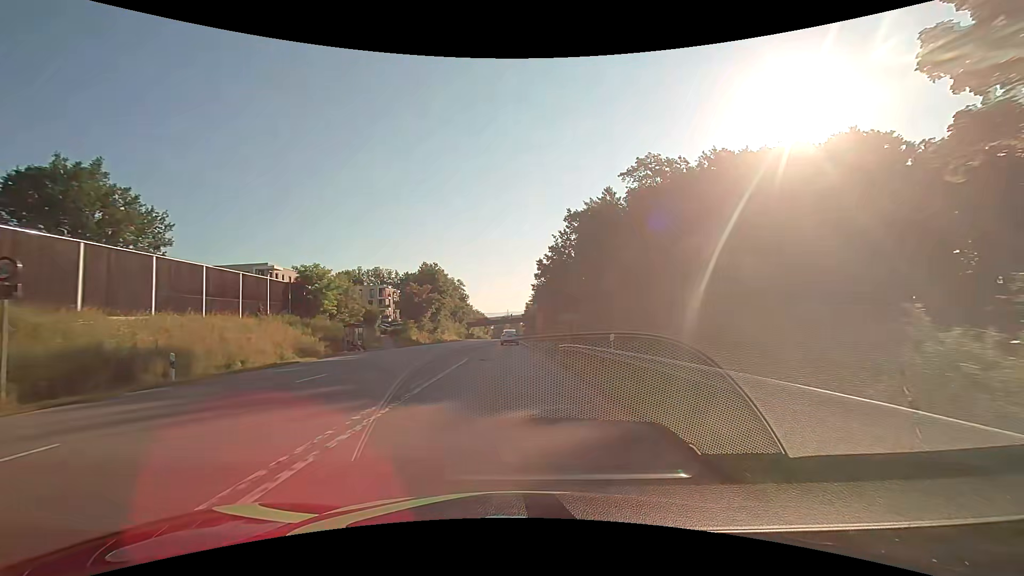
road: secondary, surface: asphalt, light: Day
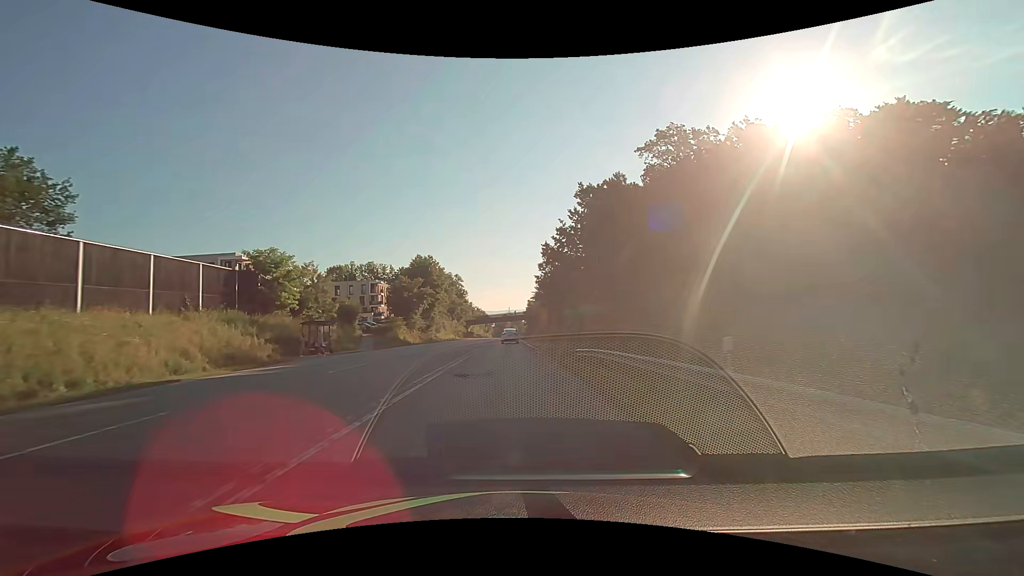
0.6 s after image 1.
(0.0, +9.1) m; 0°
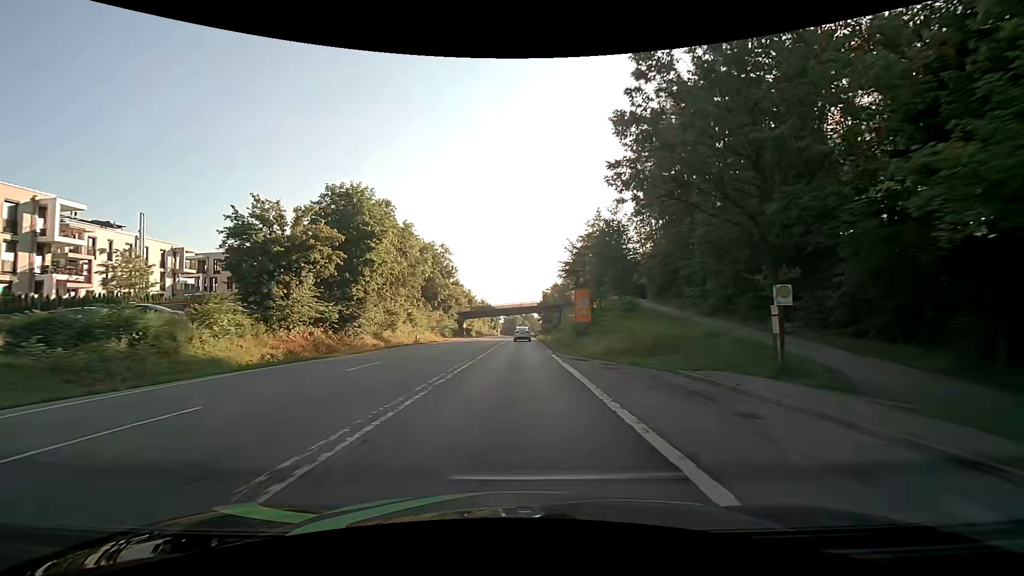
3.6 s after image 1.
(-0.6, +45.9) m; -1°
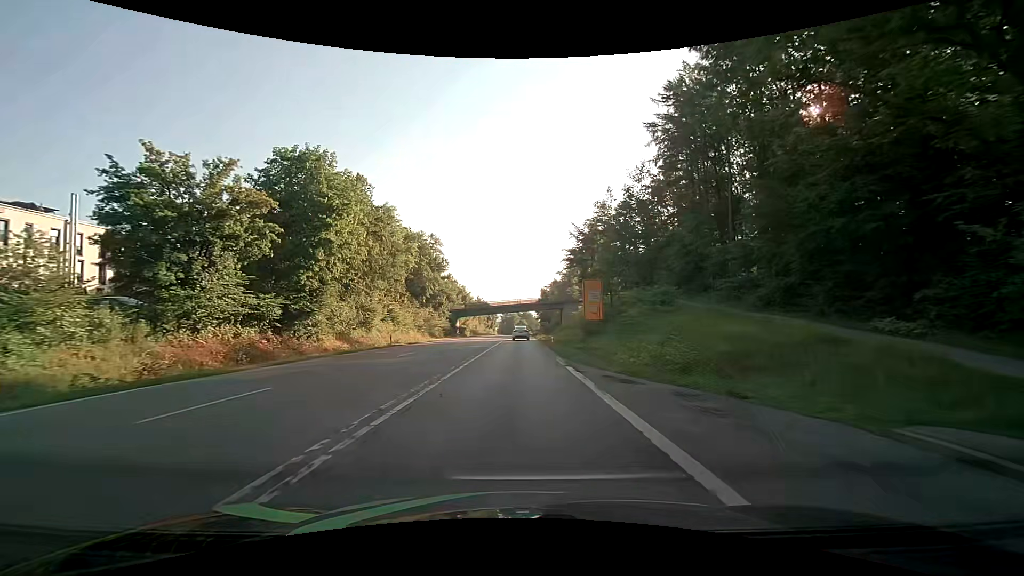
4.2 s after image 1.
(0.0, +9.2) m; 0°
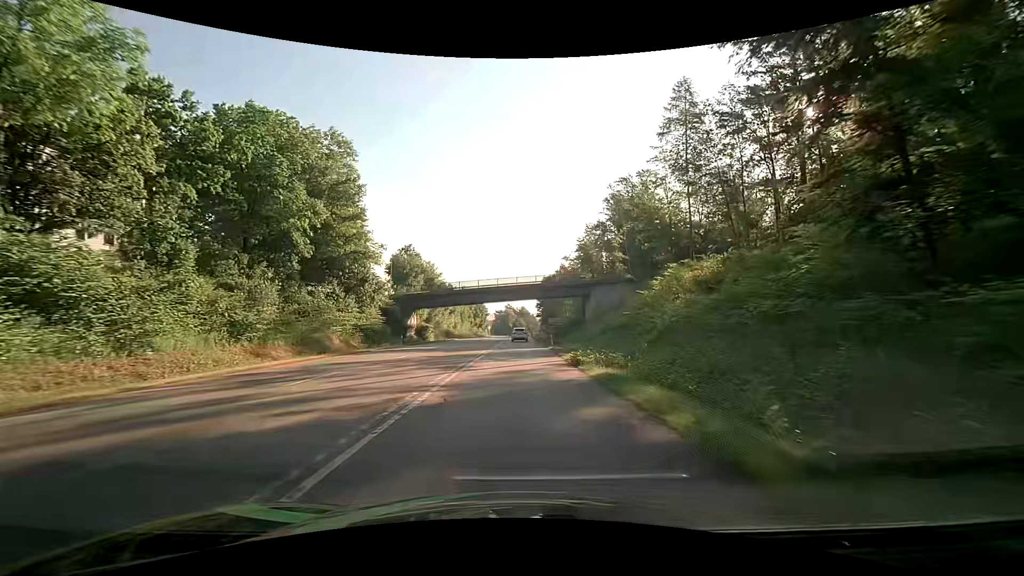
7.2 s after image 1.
(+0.3, +45.9) m; +1°
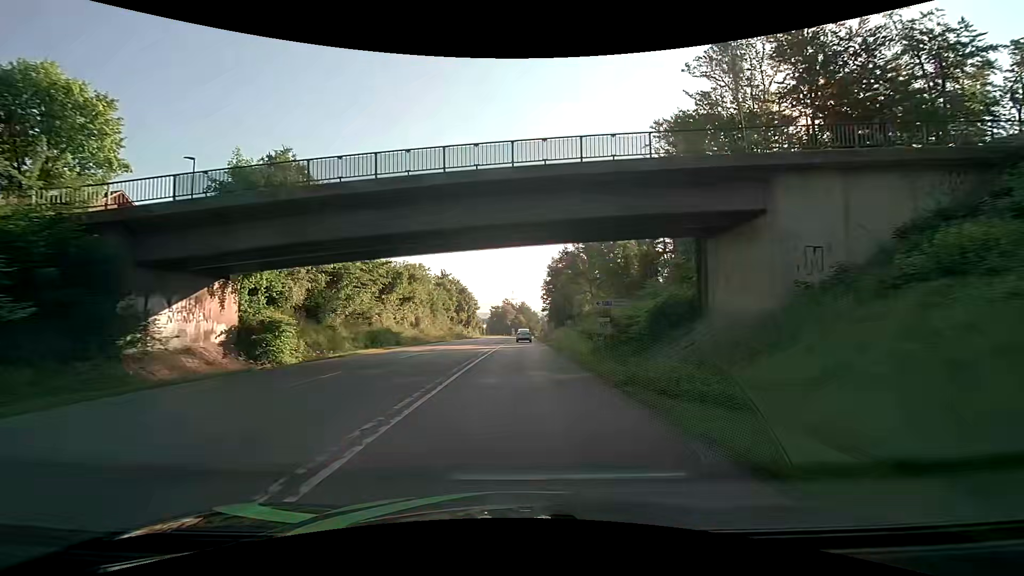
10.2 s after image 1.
(0.0, +46.0) m; 0°
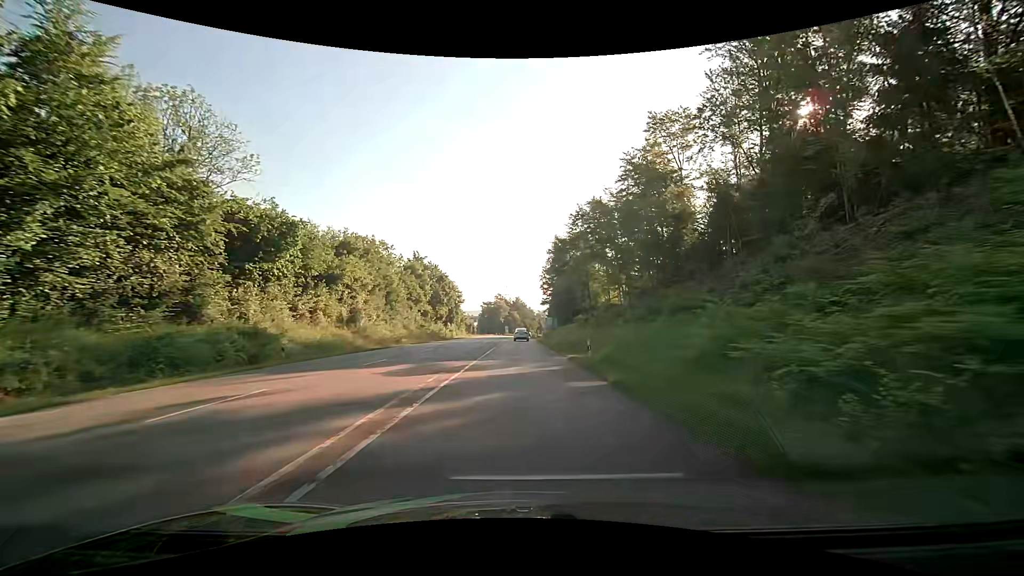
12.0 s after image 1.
(0.0, +27.5) m; +1°
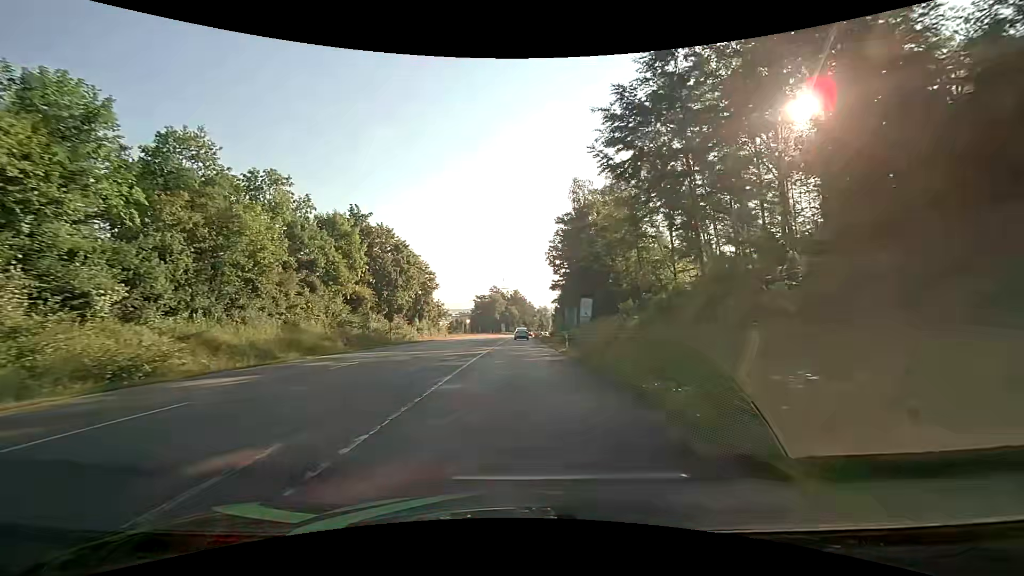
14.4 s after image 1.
(0.0, +36.8) m; 0°
(0, +10) (0, +20) (0, +30) (0, +40) (0, +50) (0, +60) (0, +70) (0, +80) (0, +90) (0, +100) m
